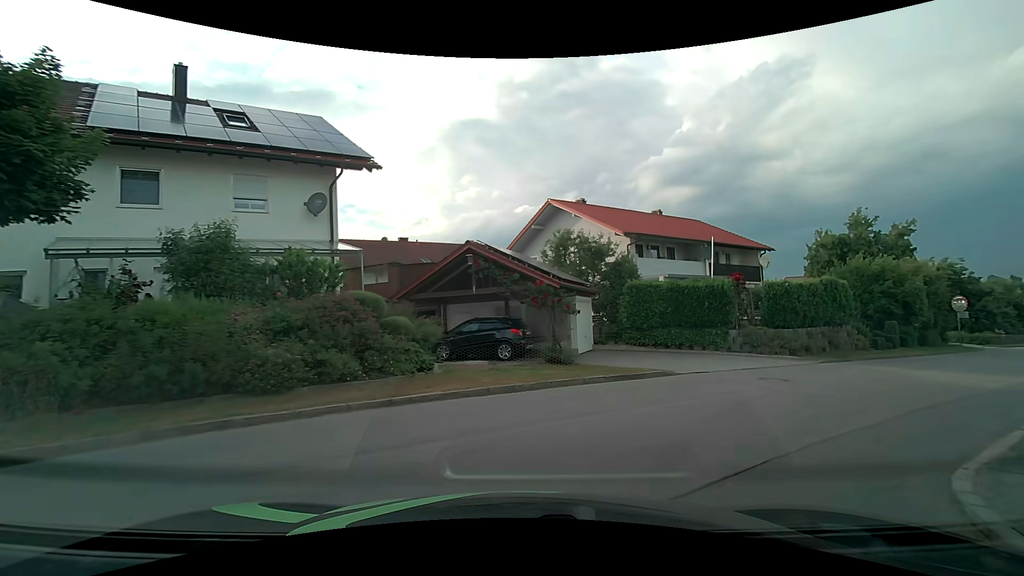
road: tertiary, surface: asphalt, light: Day
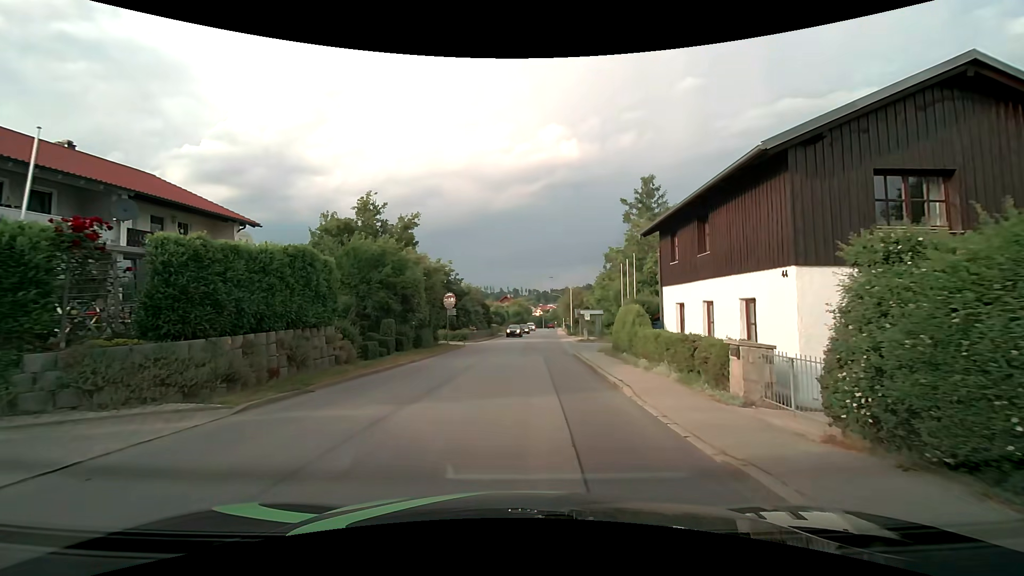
(+6.6, +11.6) m; +49°
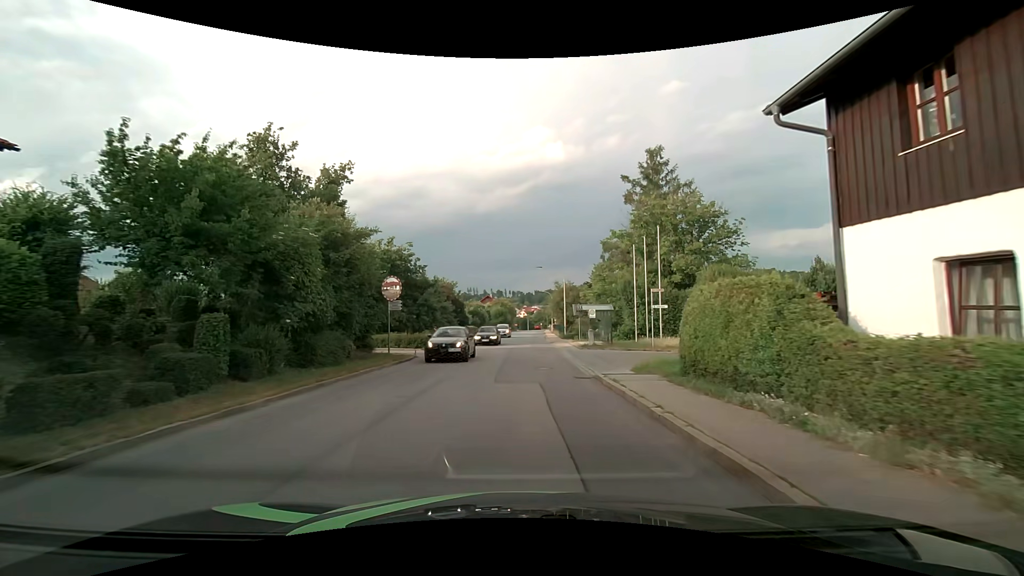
(+0.3, +12.4) m; +2°
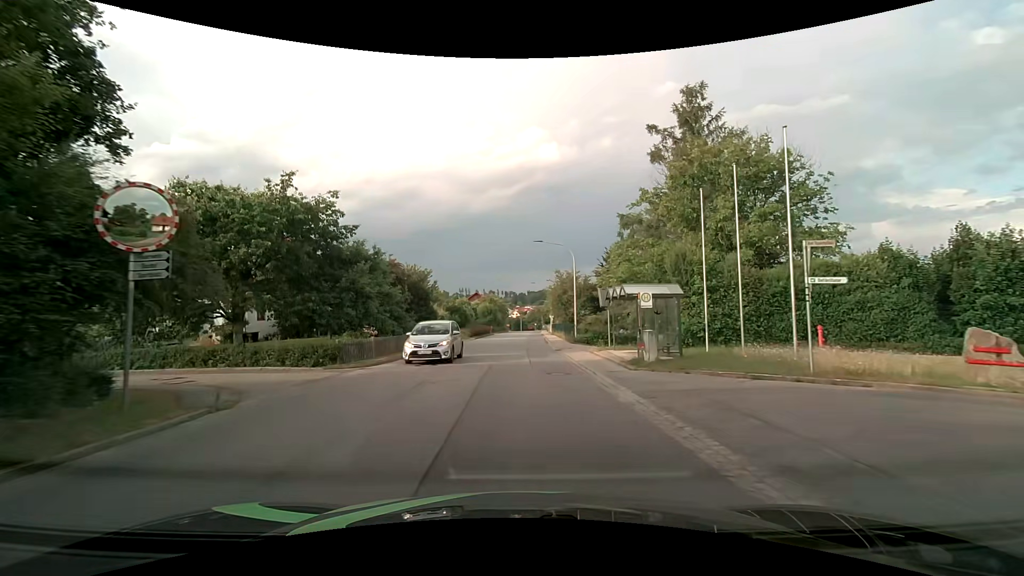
(+0.1, +15.7) m; 0°
(0, +10) (0, +20) (+1, +30) (+1, +40) (+1, +50) (+2, +60) (+2, +70) (+3, +80) (+3, +90) (+4, +100) m
